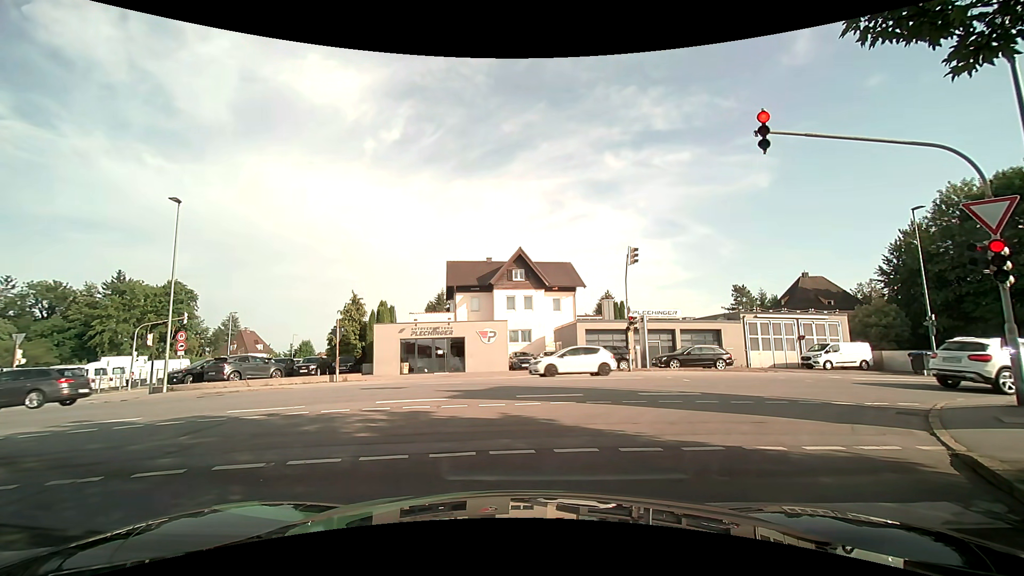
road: residential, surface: asphalt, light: Day
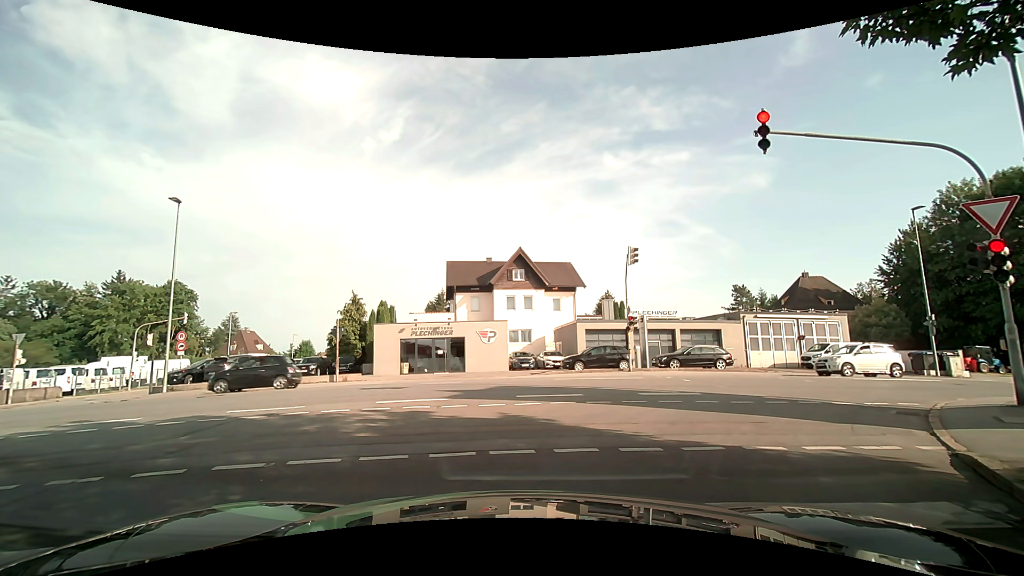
(0.0, 0.0) m; 0°
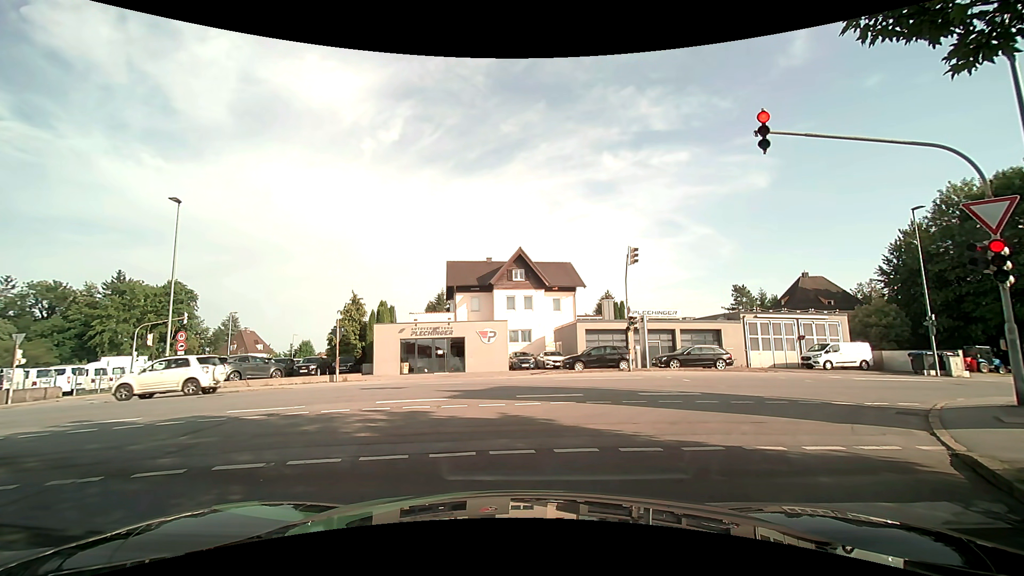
(0.0, 0.0) m; 0°
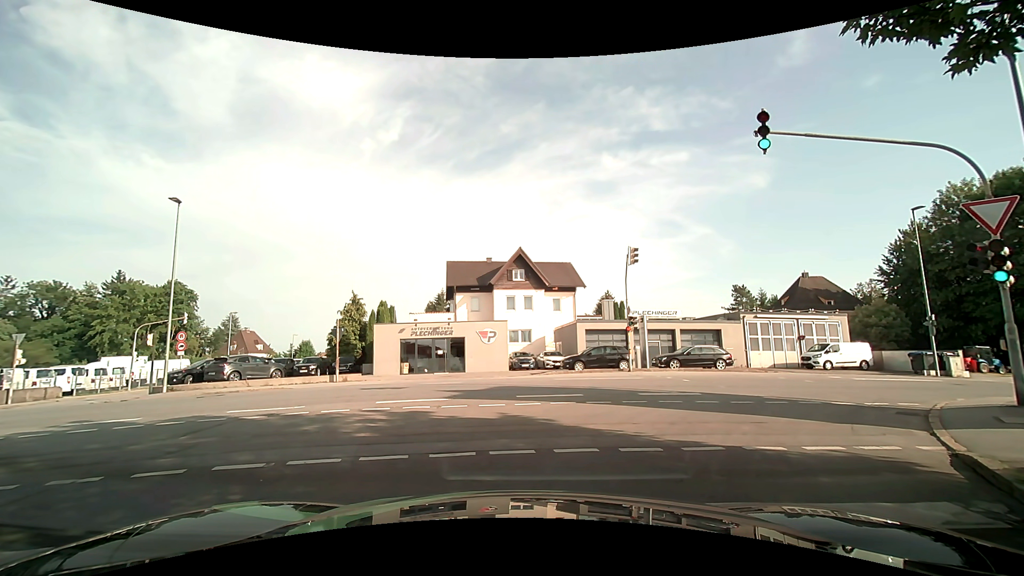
(0.0, 0.0) m; 0°
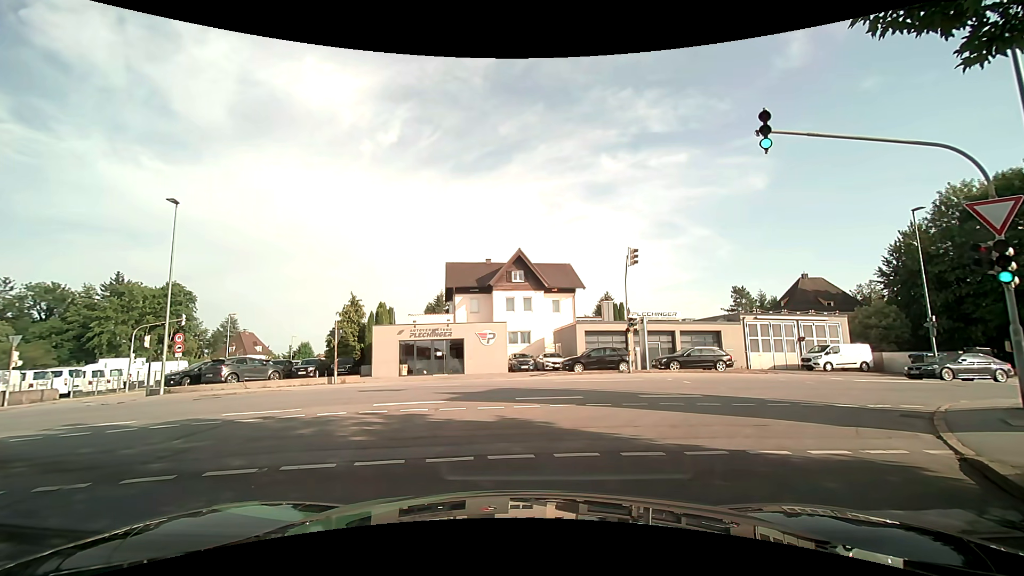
(0.0, +0.1) m; 0°
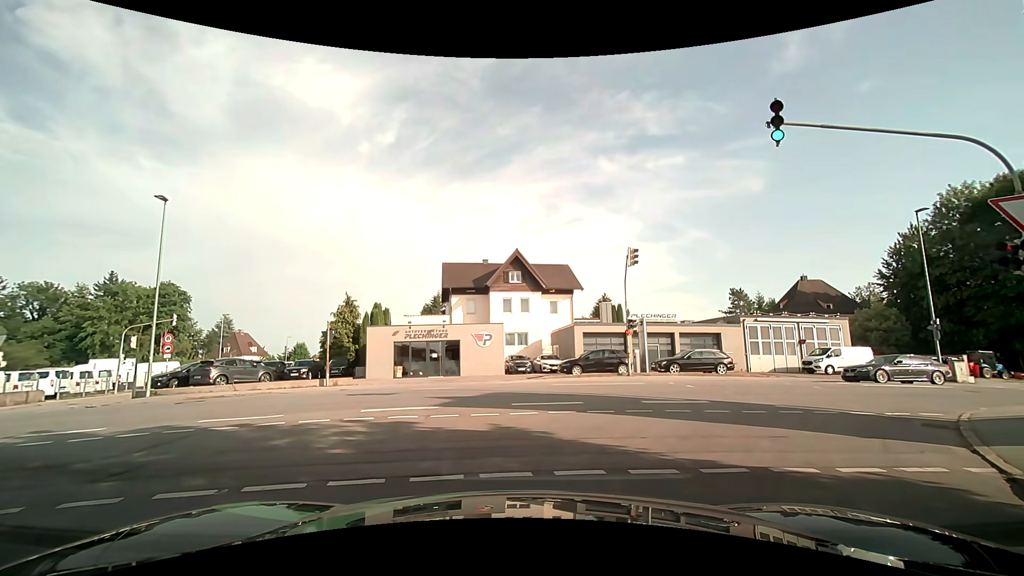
(0.0, +0.7) m; 0°
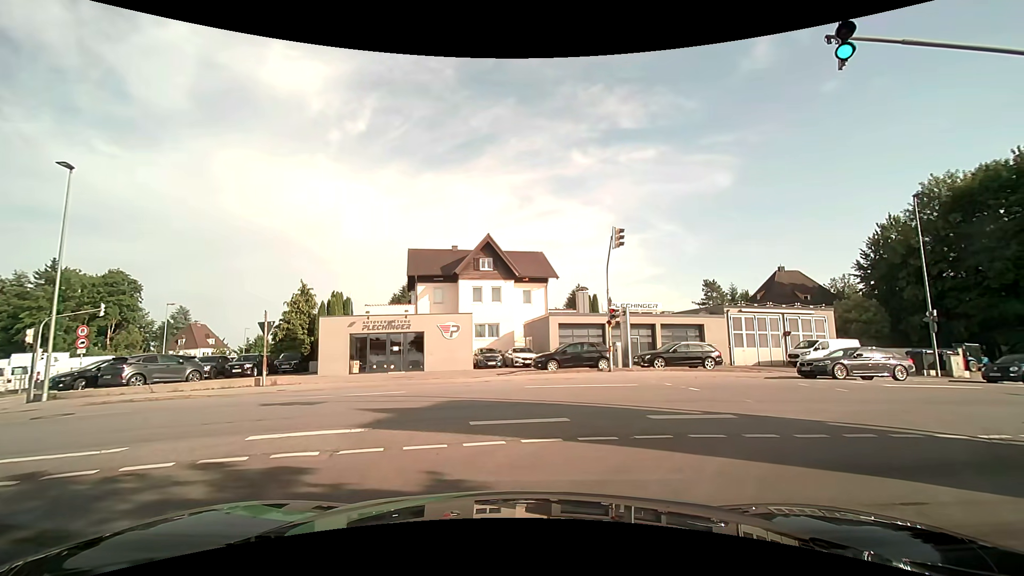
(0.0, +3.1) m; +2°
